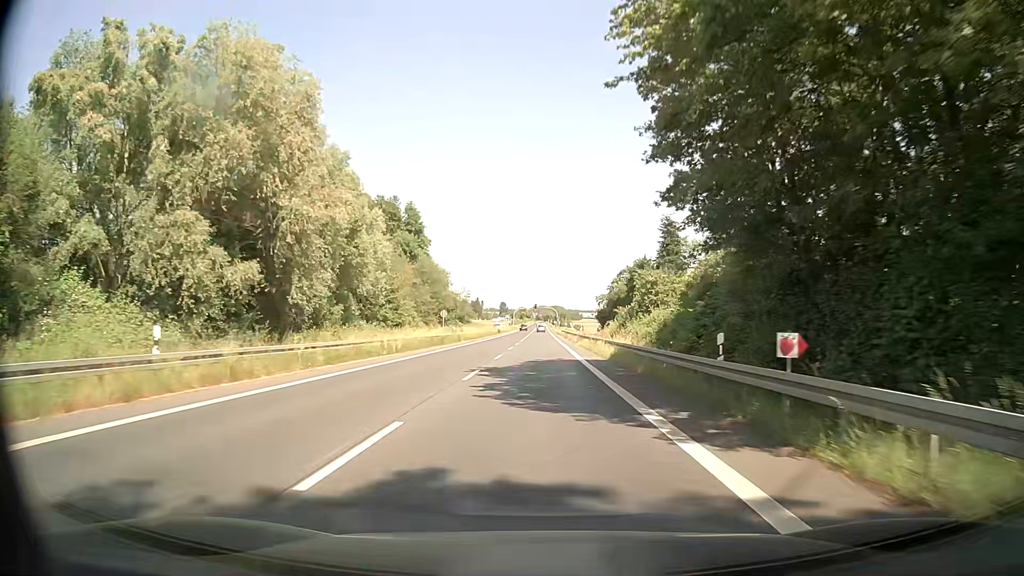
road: secondary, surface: asphalt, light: Day
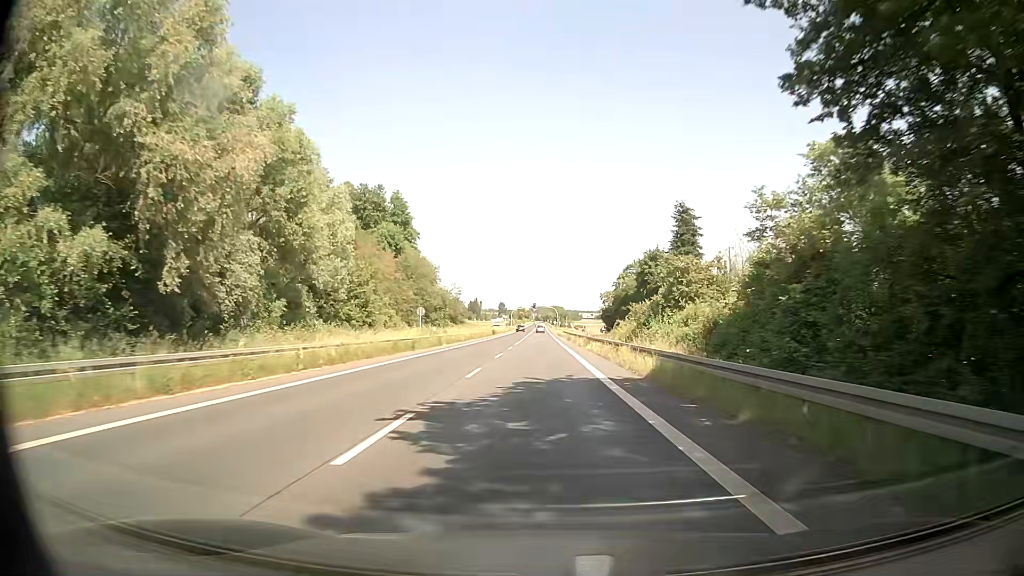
(0.0, +10.8) m; 0°
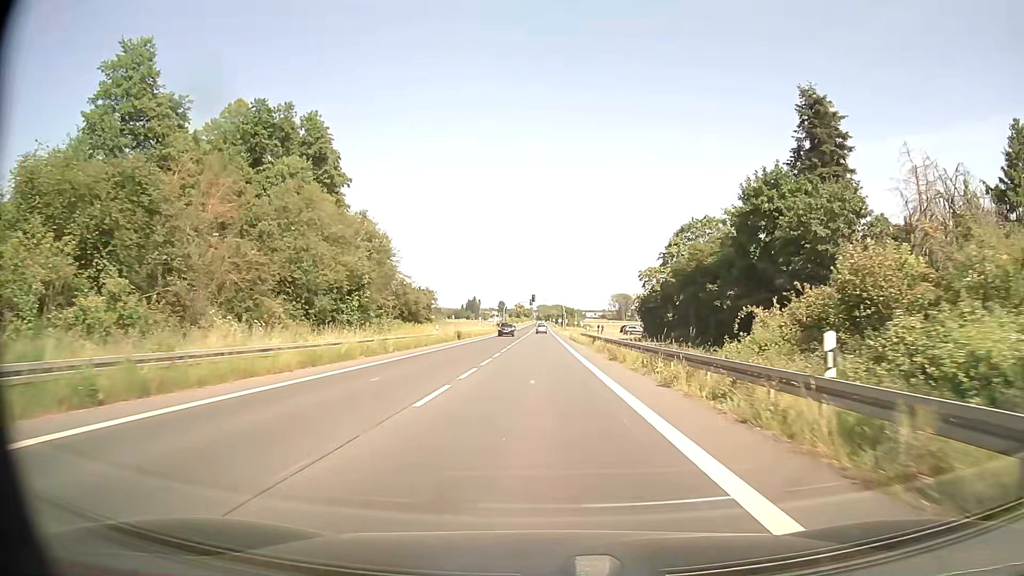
(0.0, +42.9) m; 0°
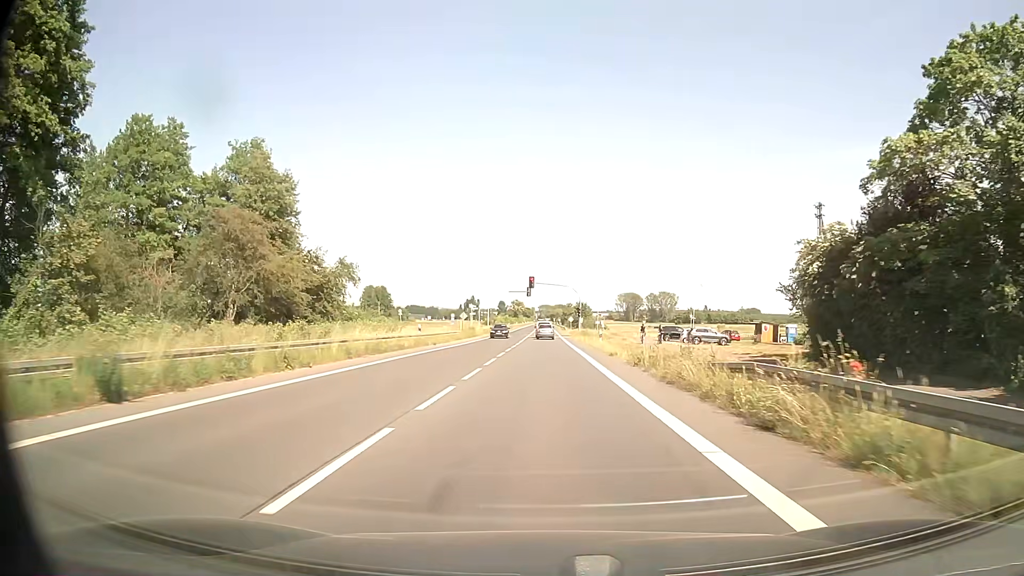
(-0.1, +48.4) m; 0°
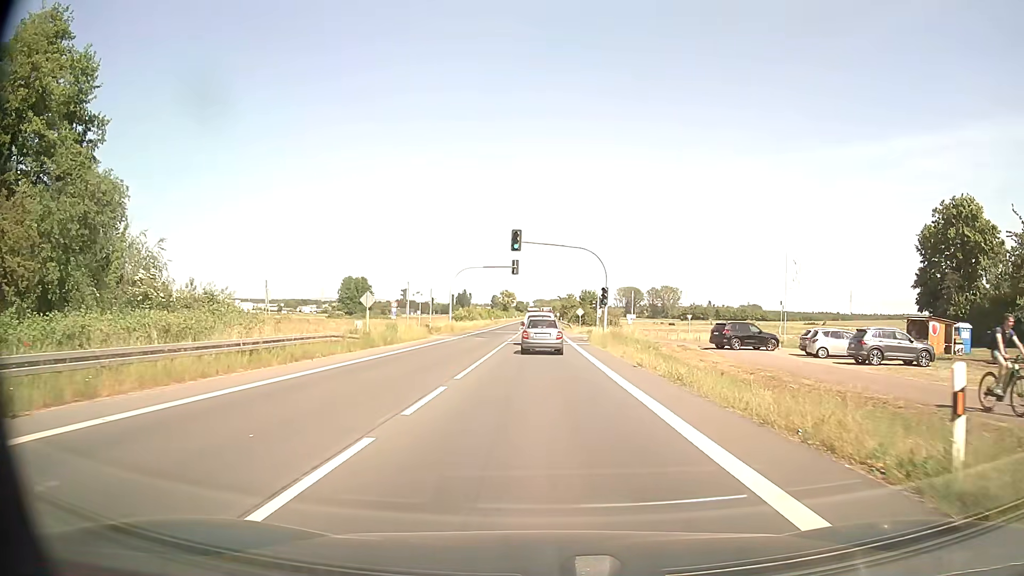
(+0.1, +36.2) m; 0°
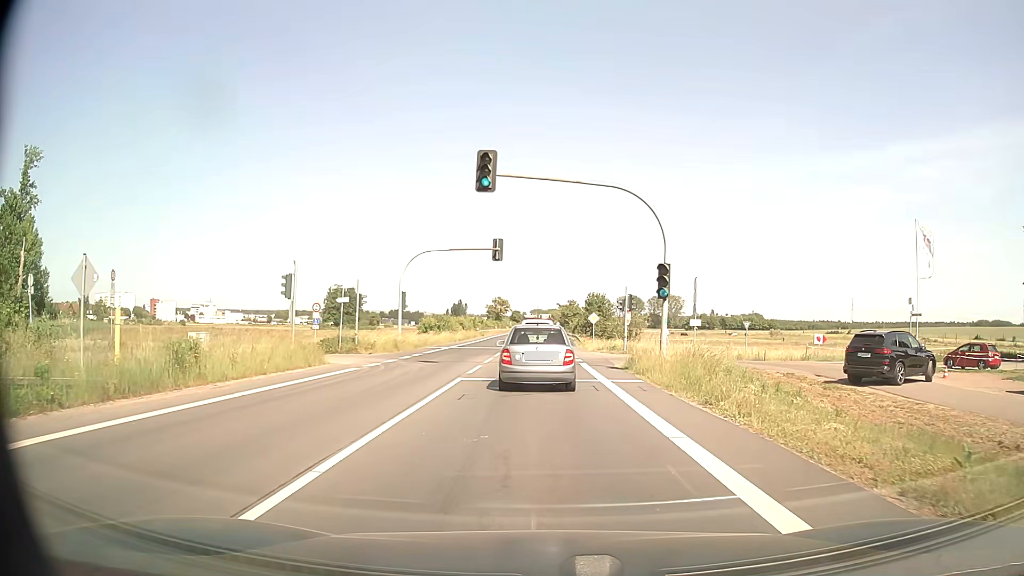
(+0.1, +21.3) m; +1°
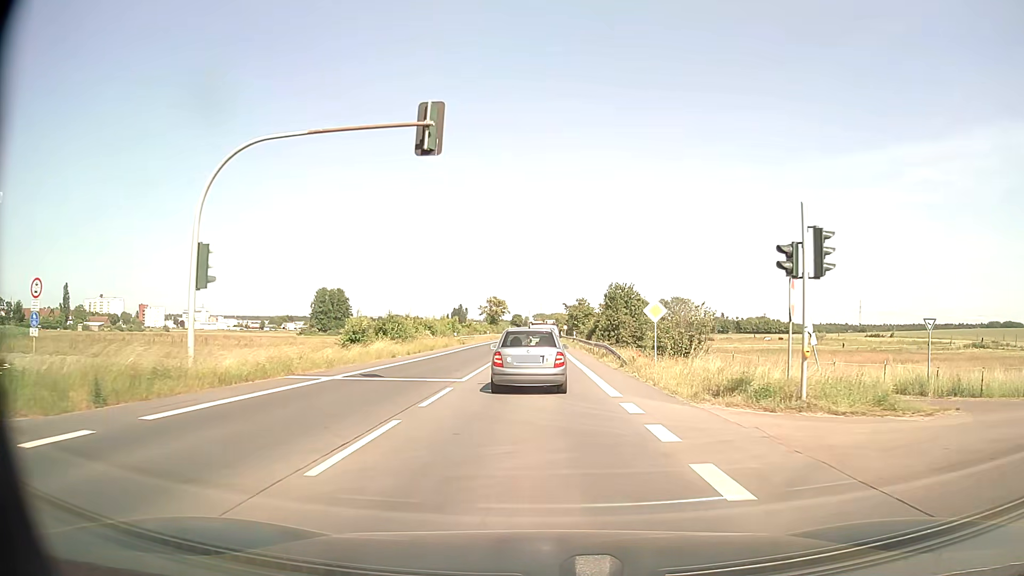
(-0.2, +26.7) m; -1°
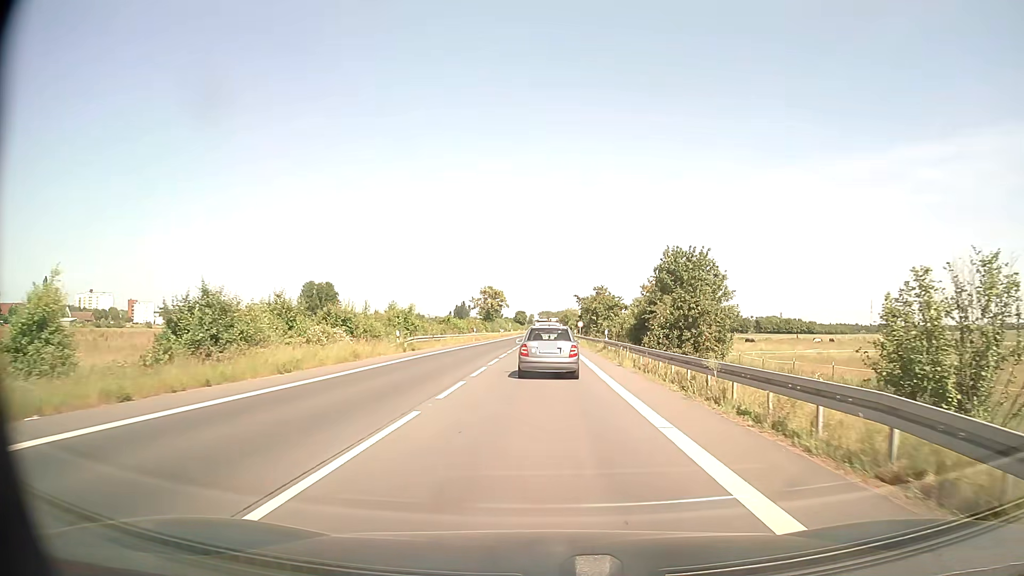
(-0.2, +28.4) m; -1°
(0, +10) (0, +20) (0, +30) (0, +40) (0, +50) (0, +60) (0, +70) (0, +80) (0, +90) (0, +100) m
